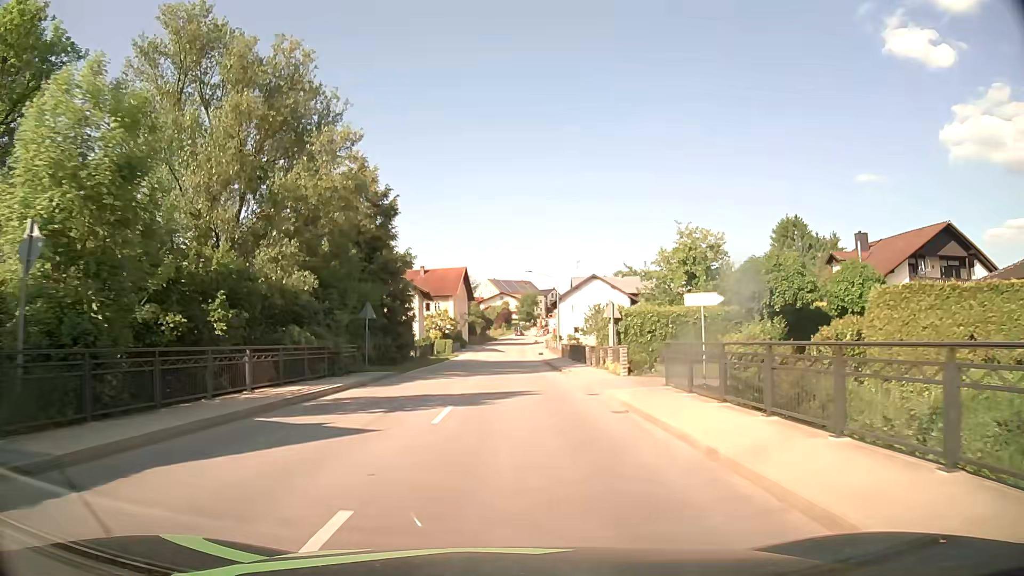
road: secondary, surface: asphalt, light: Day
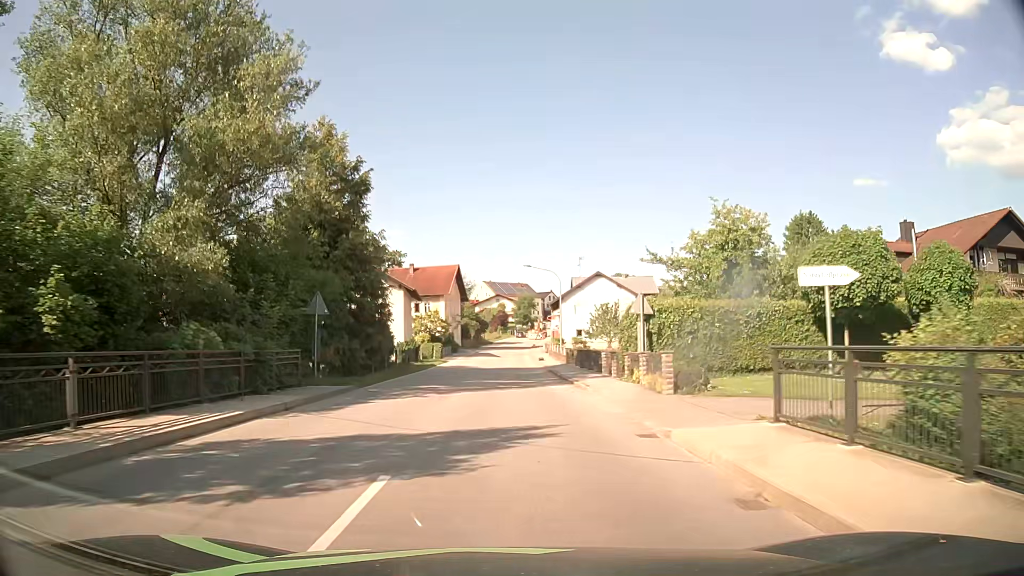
(0.0, +7.4) m; 0°
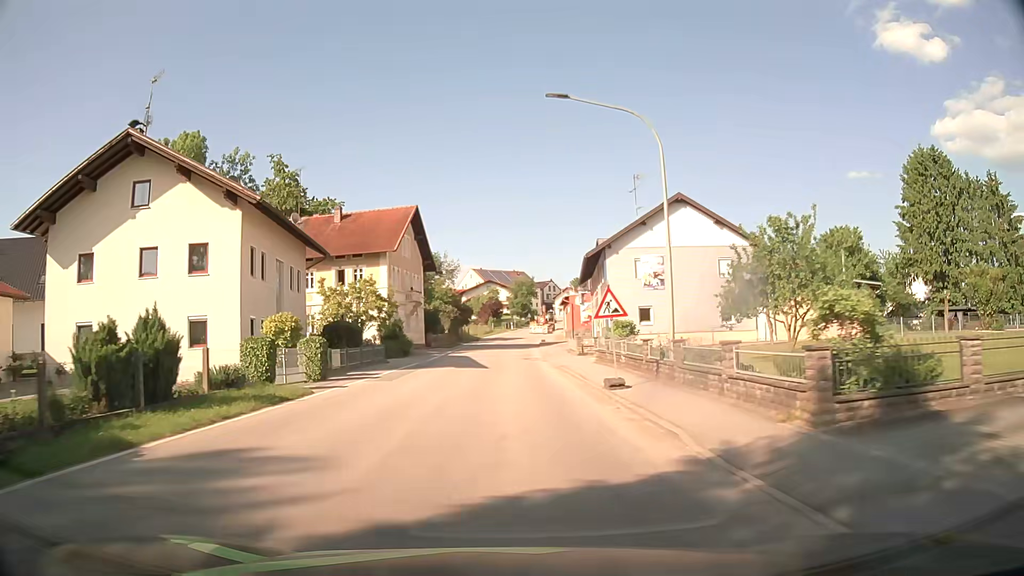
(0.0, +37.4) m; +1°
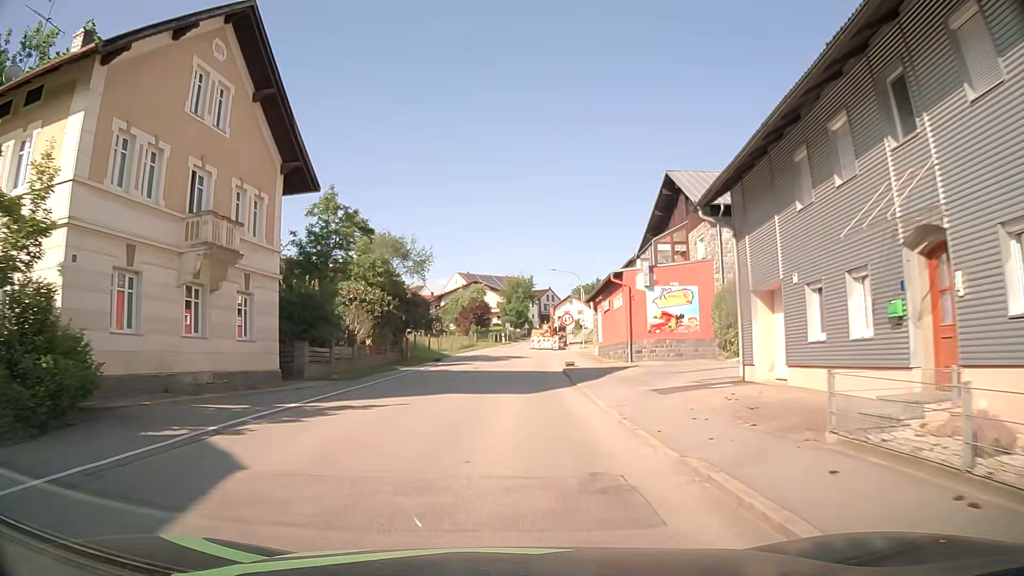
(+0.2, +35.2) m; 0°
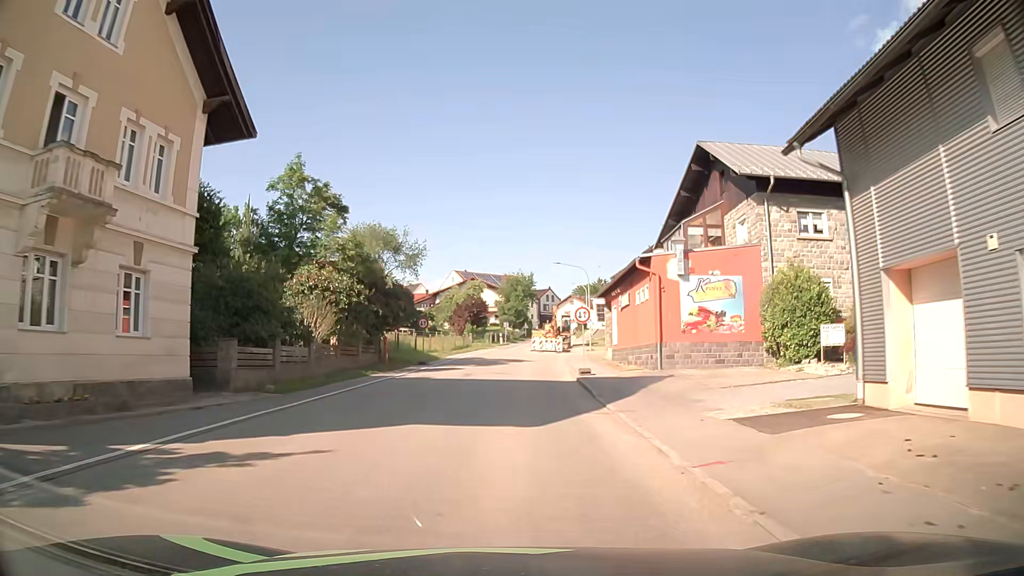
(0.0, +6.6) m; +1°
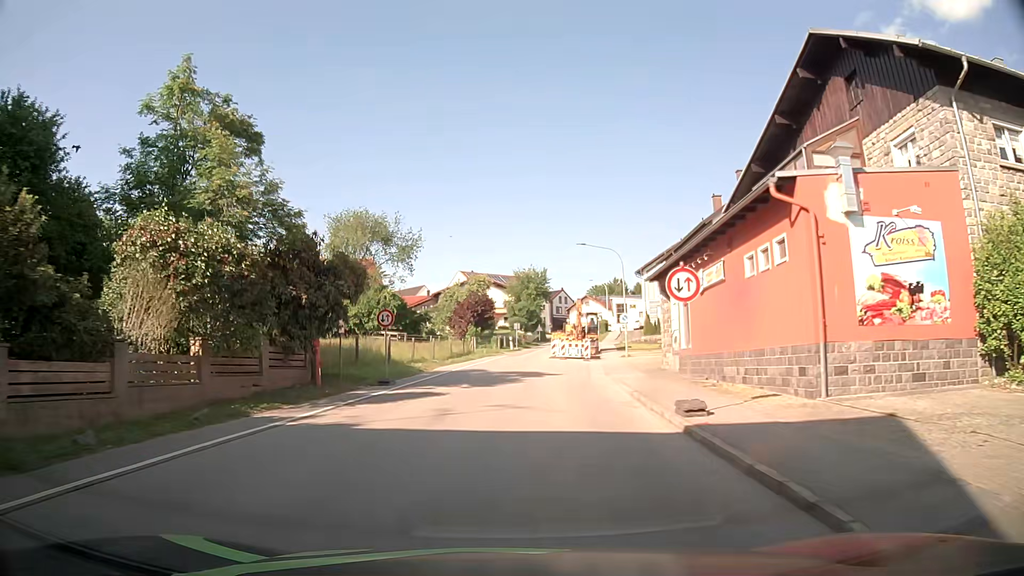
(-0.2, +13.2) m; -2°
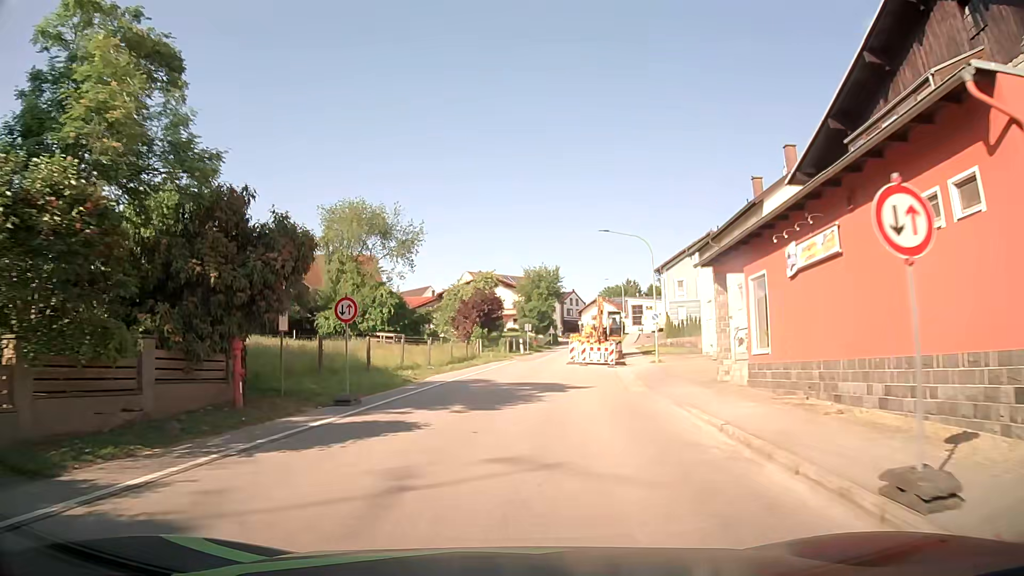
(0.0, +6.6) m; 0°
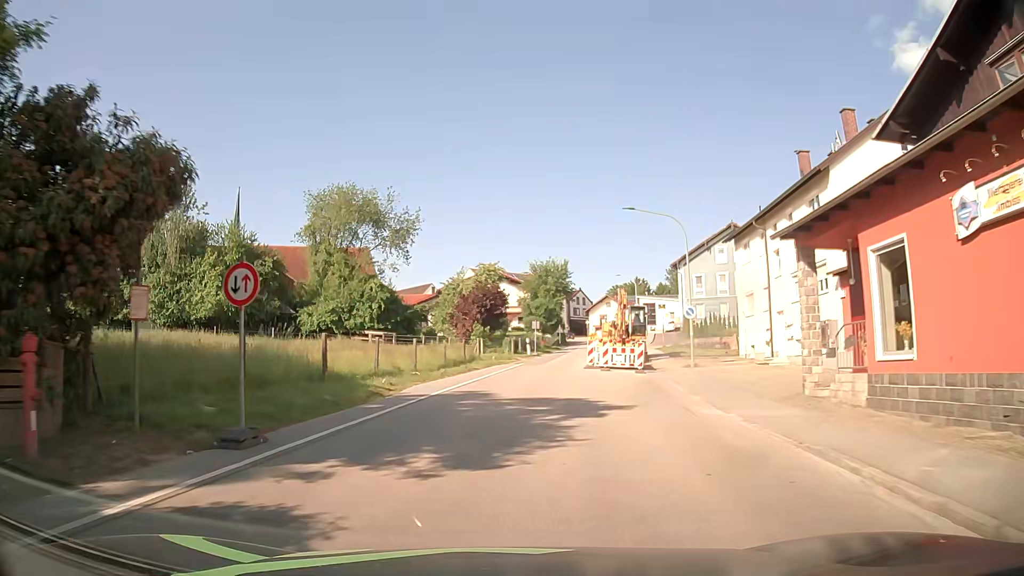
(-0.1, +6.5) m; -1°
(0, +10) (0, +20) (+1, +30) (+3, +40) (+5, +50) (+7, +59) (+9, +69) (+11, +79) (+13, +89) (+14, +99) m
